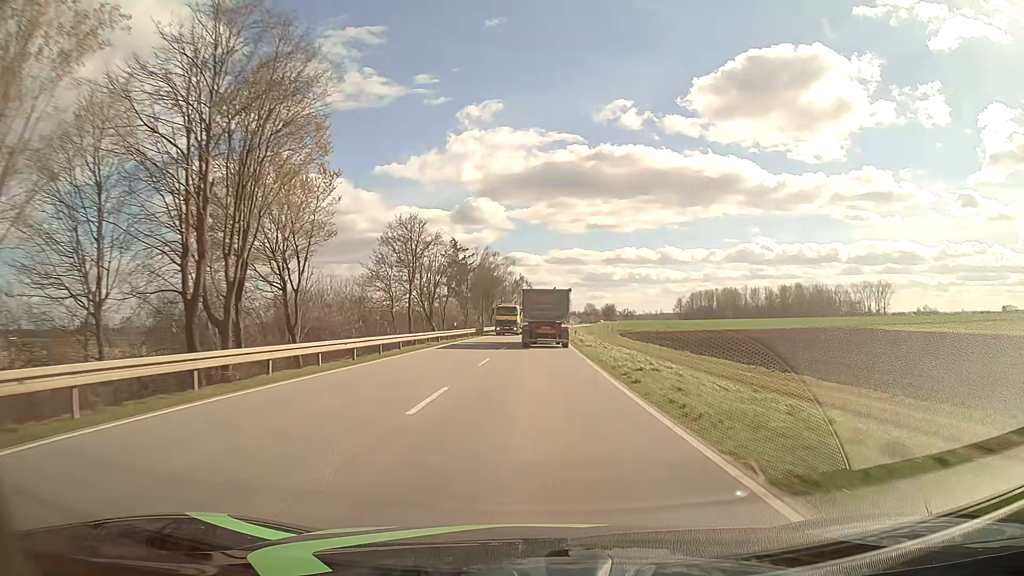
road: primary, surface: asphalt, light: Day
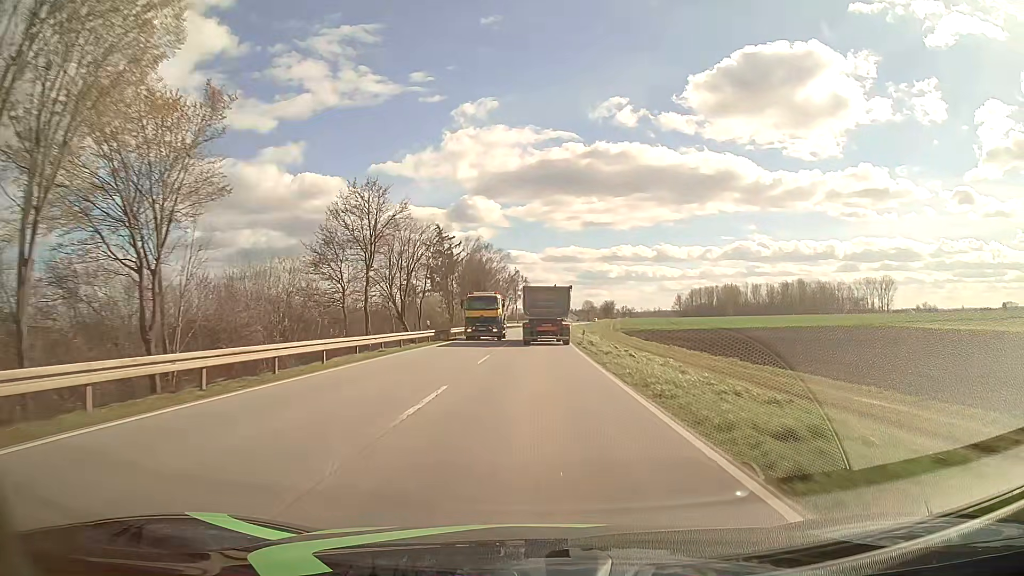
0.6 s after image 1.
(0.0, +11.6) m; 0°
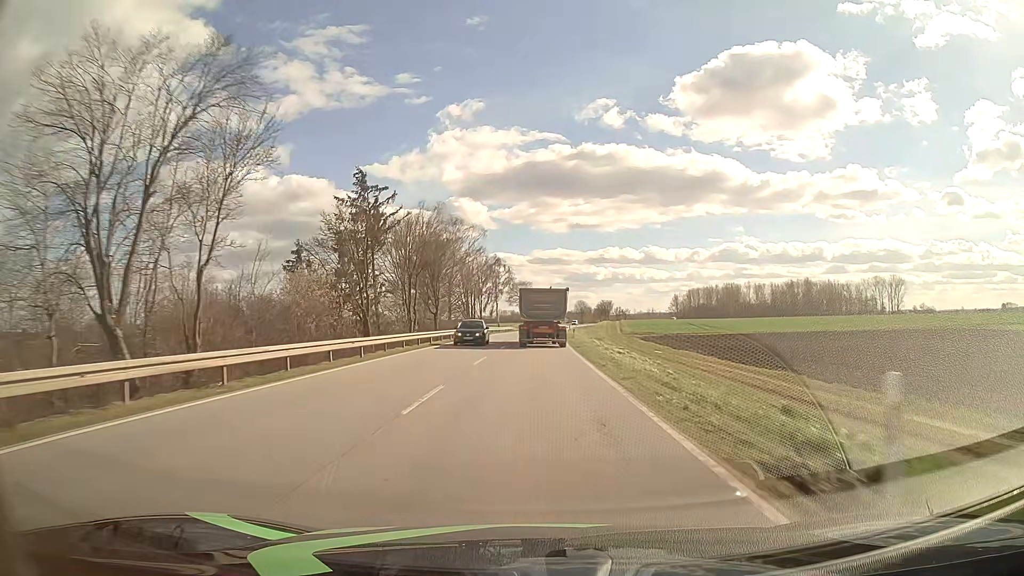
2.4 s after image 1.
(+0.2, +34.8) m; +1°
(0, +10) (0, +20) (0, +30) (0, +40) (+1, +50) (+1, +60) (+1, +70) (+2, +80) (+2, +90) (+3, +100) m
